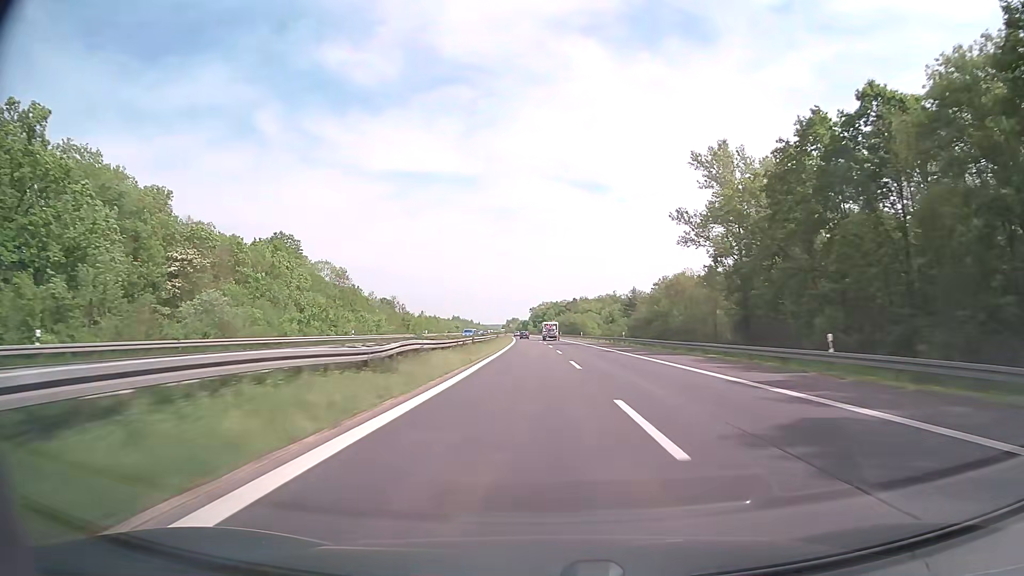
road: motorway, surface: concrete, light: Day
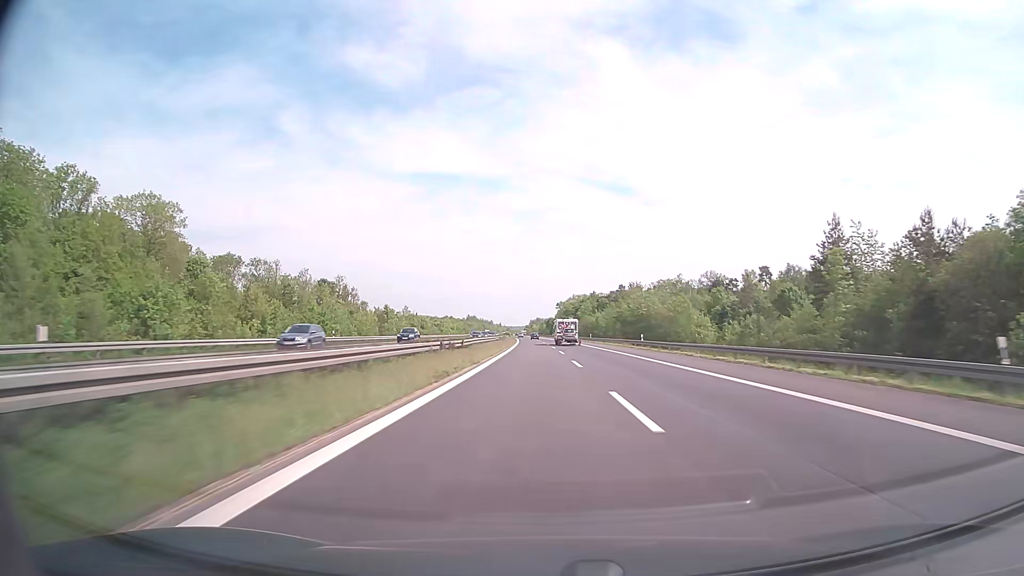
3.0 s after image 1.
(-2.0, +104.5) m; -2°
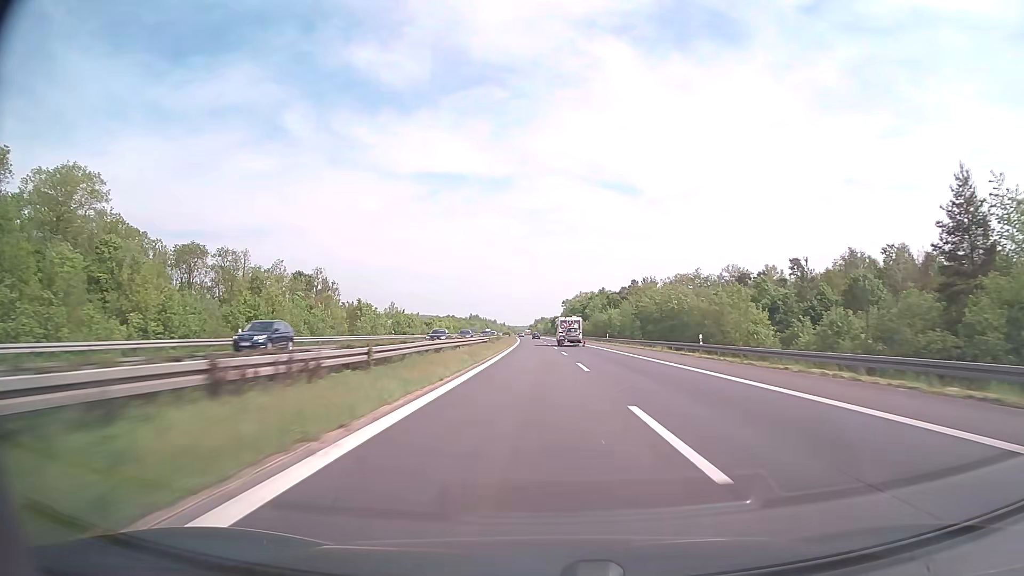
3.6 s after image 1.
(-0.1, +20.8) m; 0°
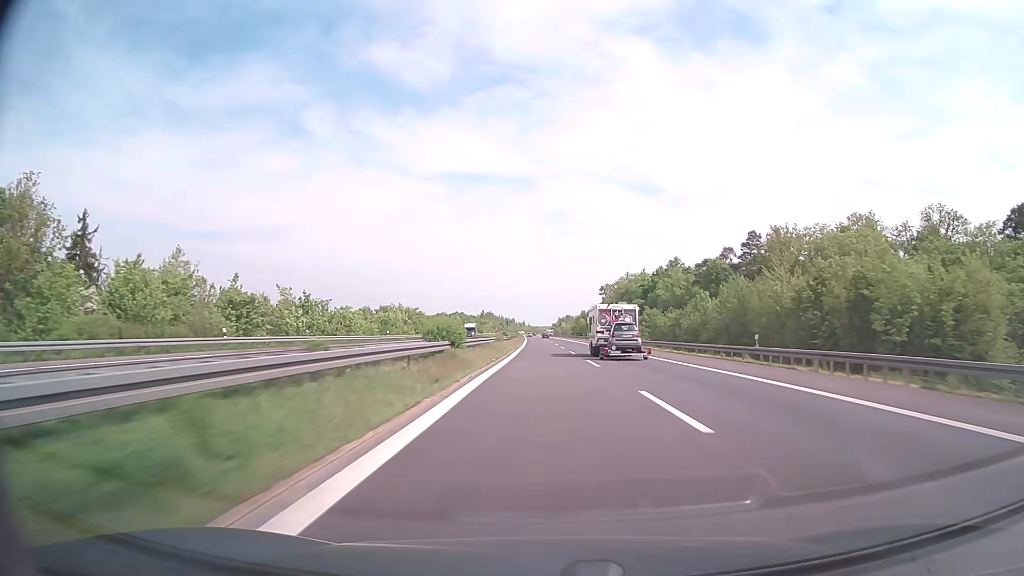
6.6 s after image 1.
(-2.1, +103.7) m; -2°
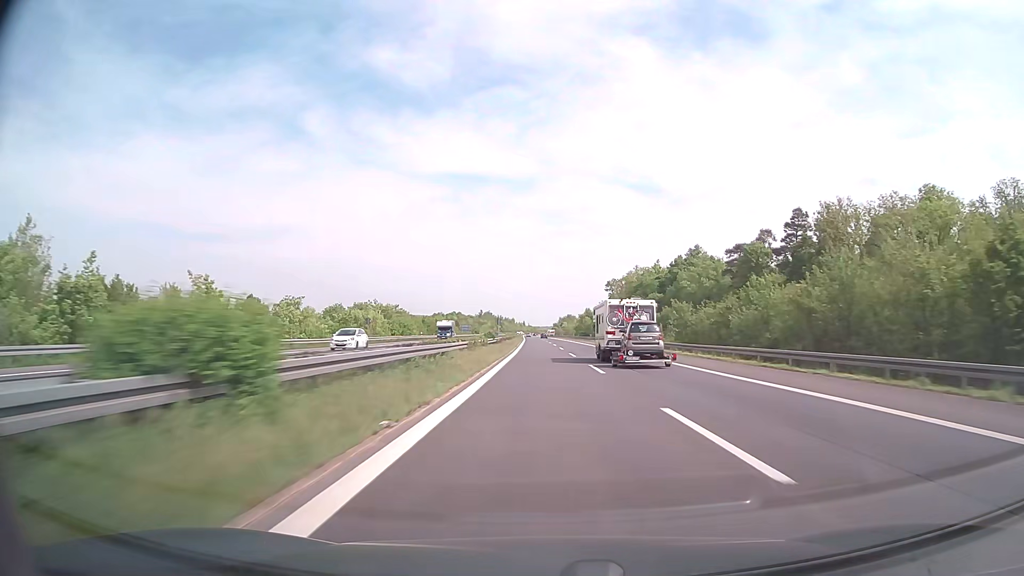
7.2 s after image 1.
(0.0, +20.7) m; 0°
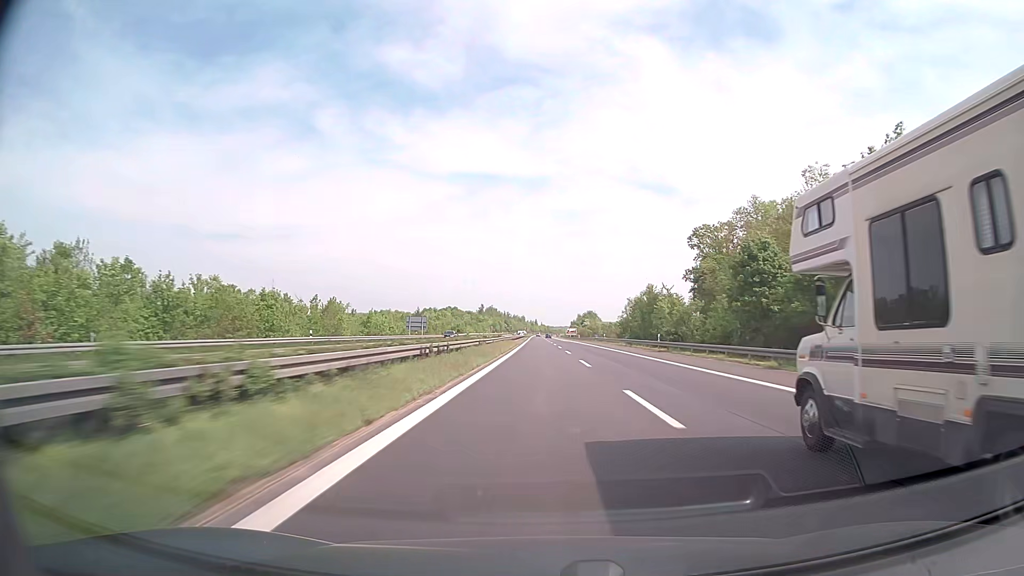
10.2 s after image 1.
(-1.1, +103.1) m; -1°
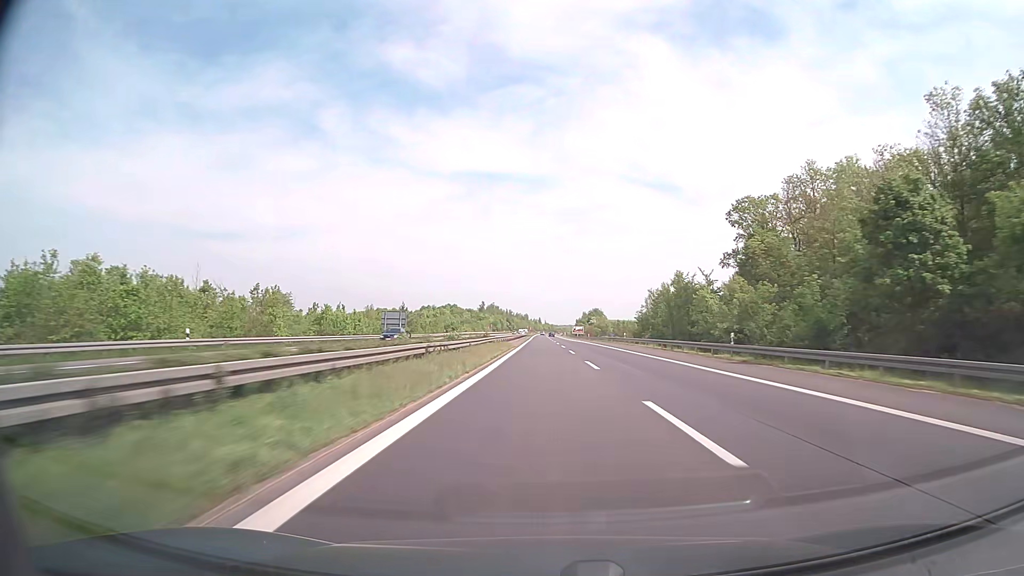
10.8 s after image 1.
(0.0, +20.6) m; 0°
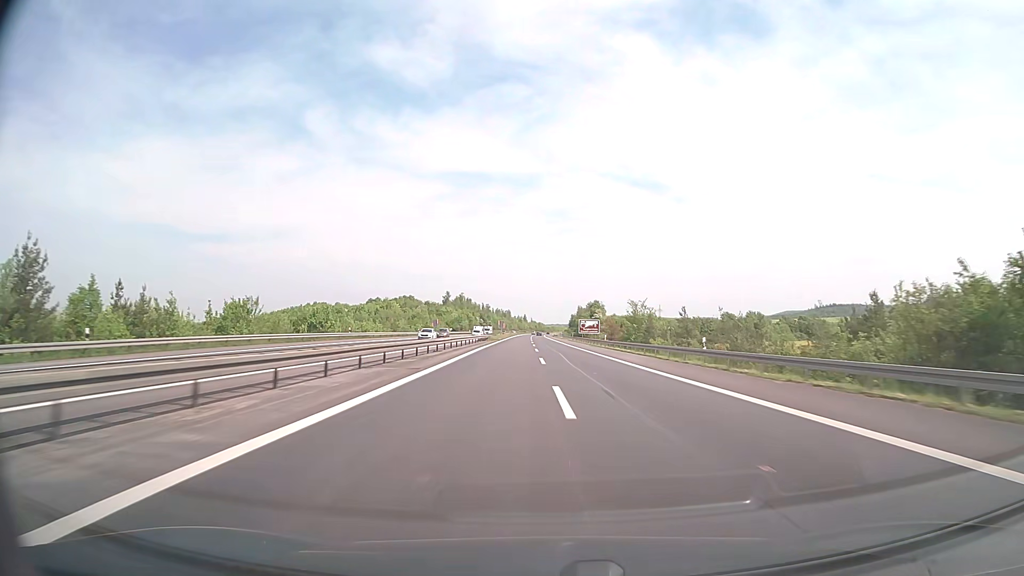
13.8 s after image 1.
(+1.0, +102.6) m; +1°
(0, +10) (0, +20) (0, +30) (0, +40) (0, +50) (0, +60) (0, +70) (0, +80) (0, +90) (0, +100) m
